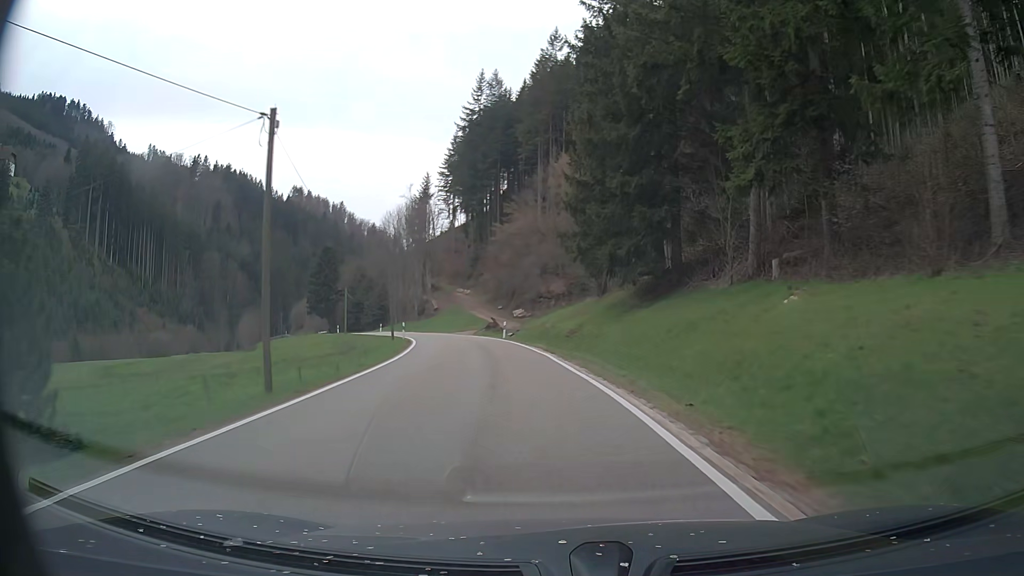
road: tertiary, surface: asphalt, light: Day
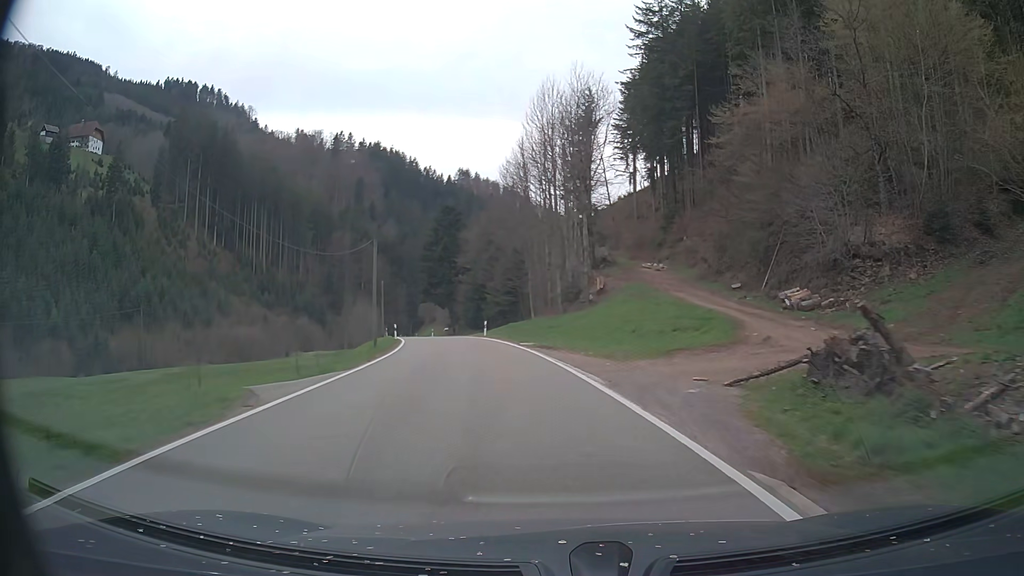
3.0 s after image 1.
(-6.5, +46.8) m; -16°
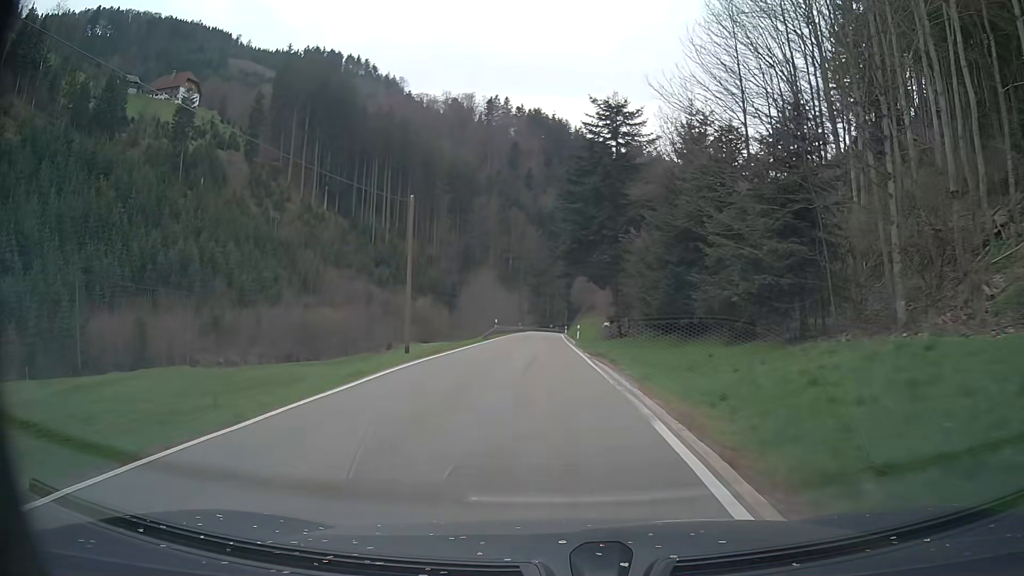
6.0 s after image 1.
(-5.8, +44.5) m; -14°
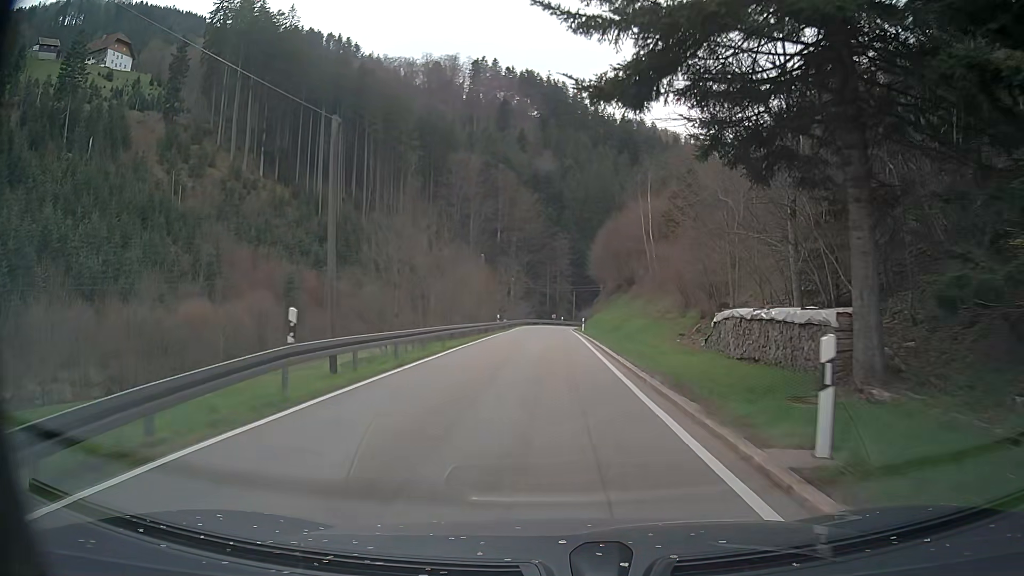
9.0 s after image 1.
(-0.2, +44.7) m; 0°
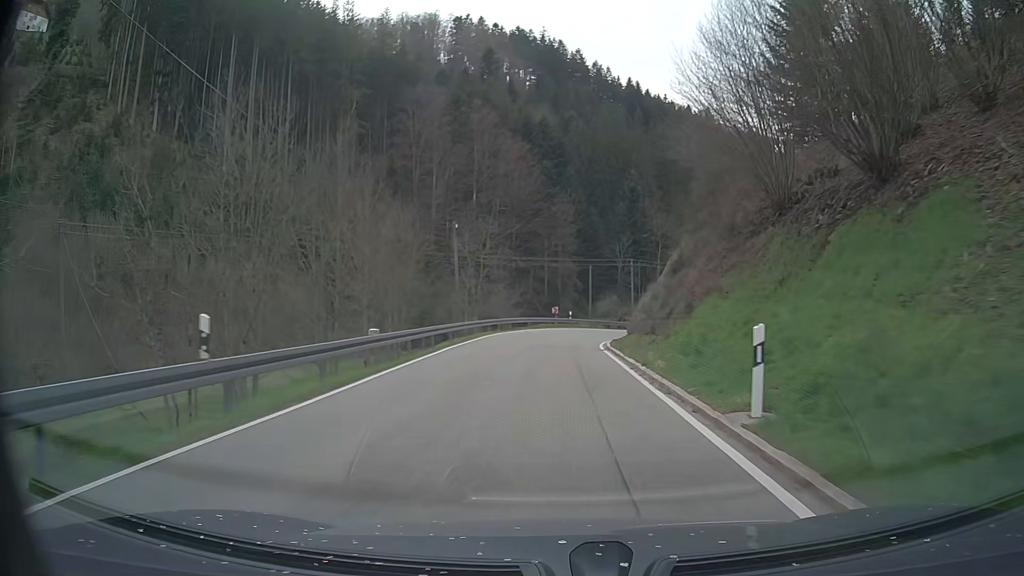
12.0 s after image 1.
(+0.1, +45.8) m; 0°
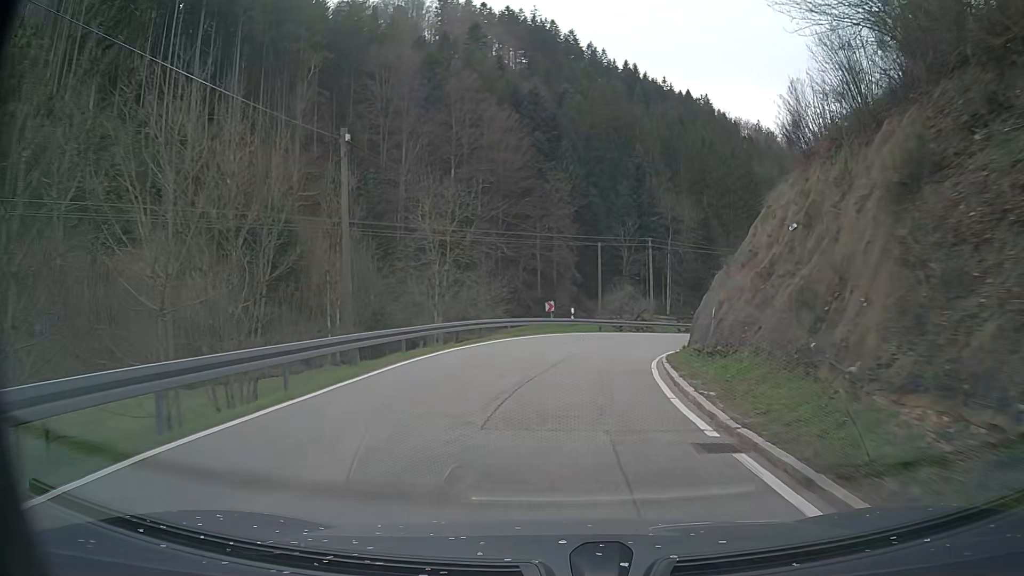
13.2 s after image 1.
(+0.1, +17.5) m; +1°
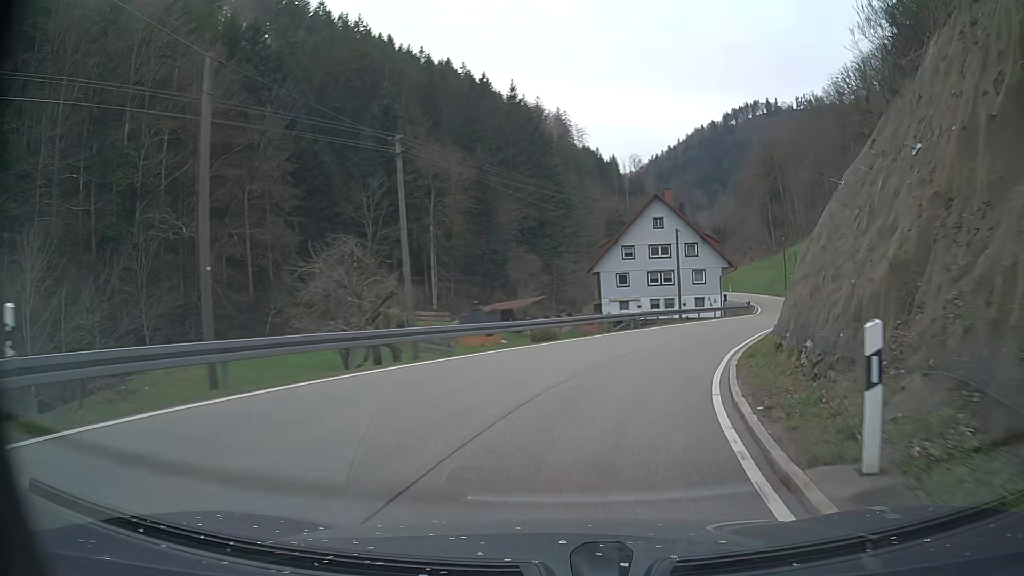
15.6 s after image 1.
(+4.3, +30.8) m; +20°
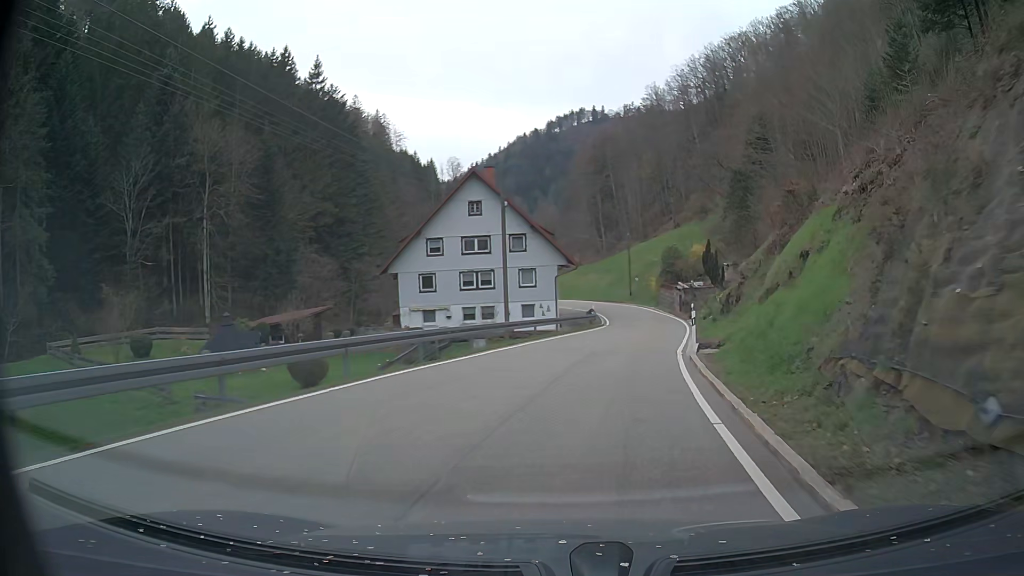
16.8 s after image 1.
(+2.1, +15.0) m; +16°
(+1, +10) (+2, +20) (+4, +30) (+6, +40) (+7, +49) (+7, +59) (+6, +69) (+4, +79) (+1, +89) (-1, +98) m
